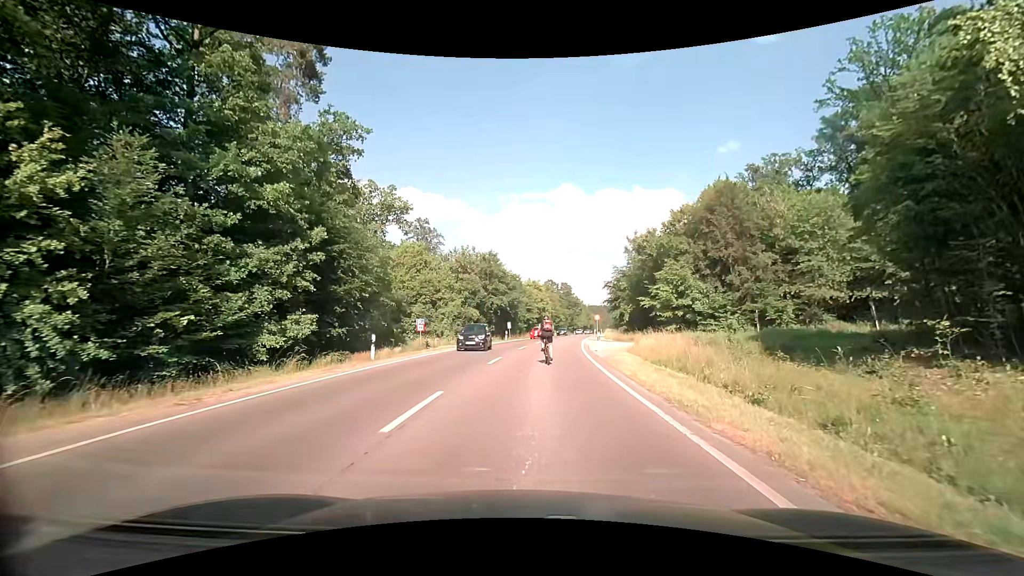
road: secondary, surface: asphalt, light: Day
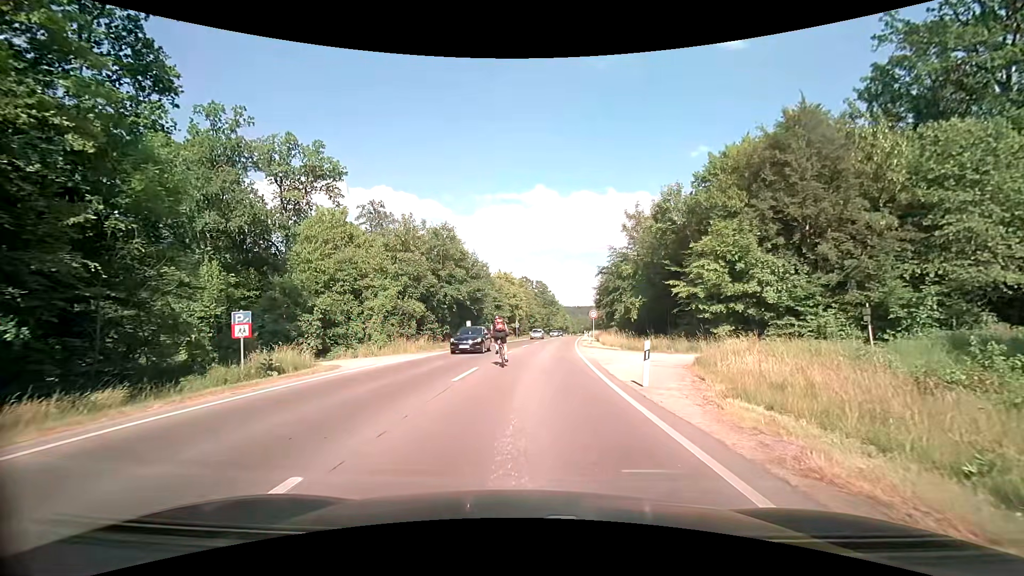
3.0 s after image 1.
(+0.6, +17.5) m; +4°
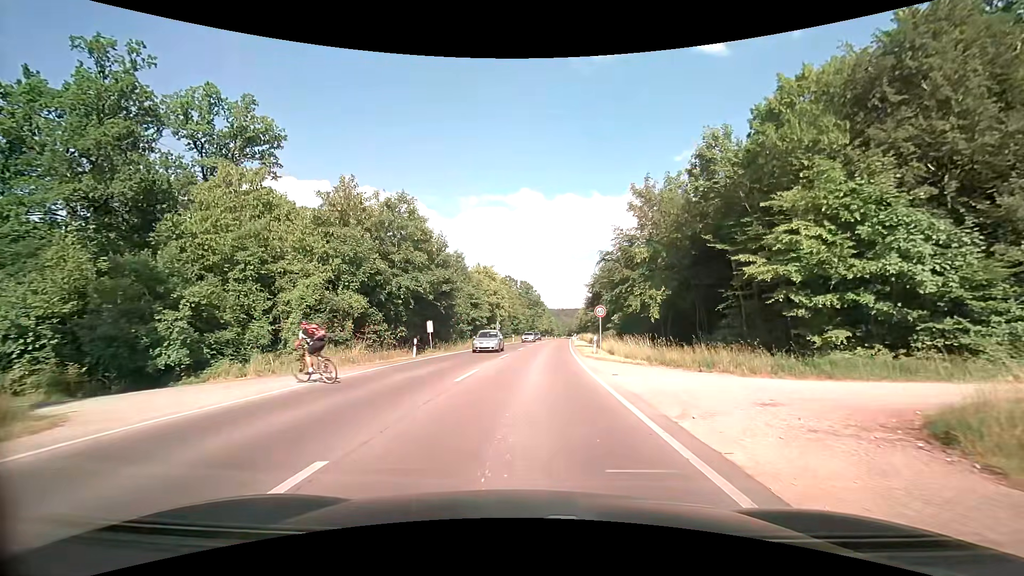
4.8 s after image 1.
(0.0, +11.7) m; +1°
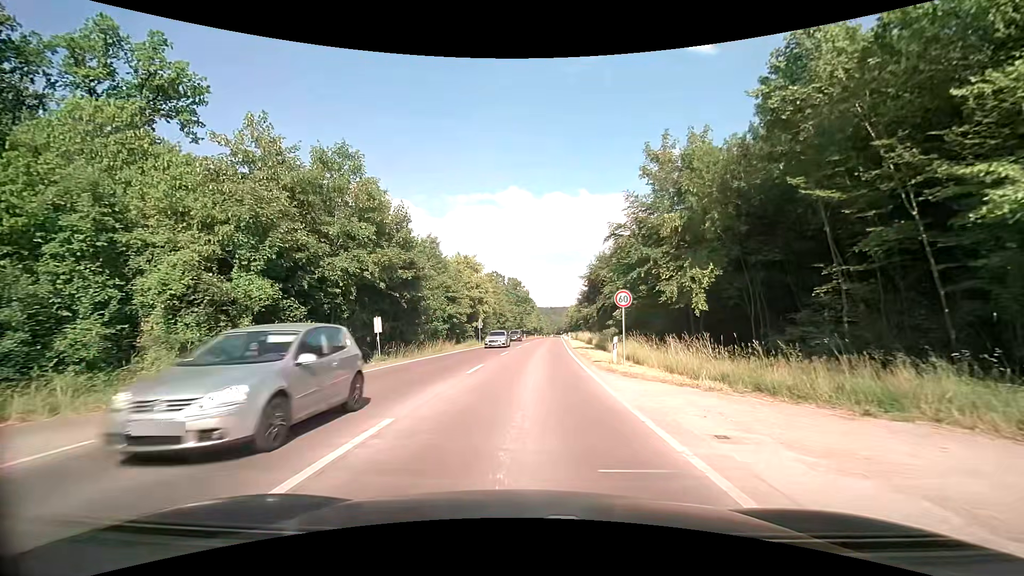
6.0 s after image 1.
(+0.2, +9.7) m; +2°
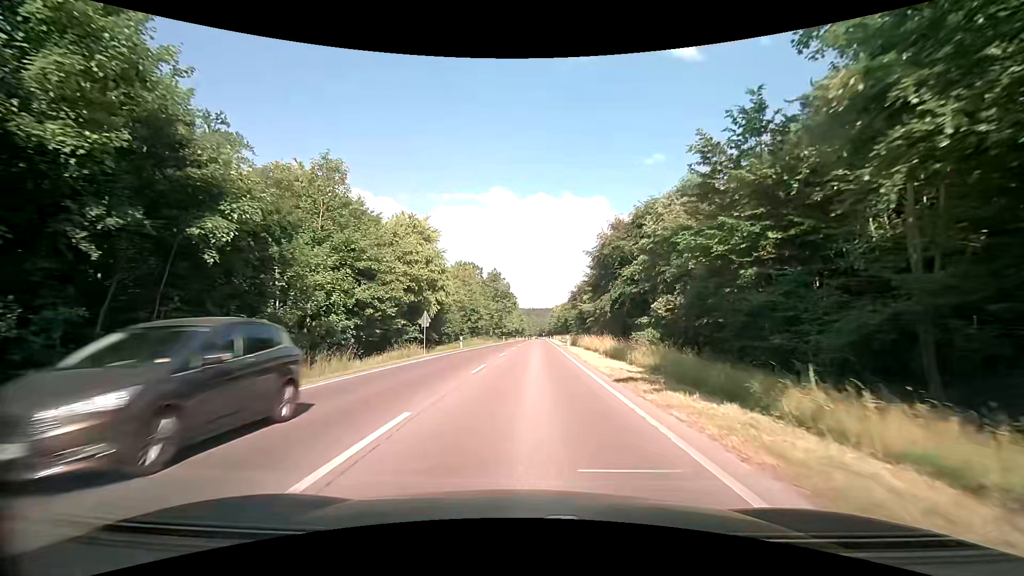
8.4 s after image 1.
(+0.3, +23.5) m; +2°
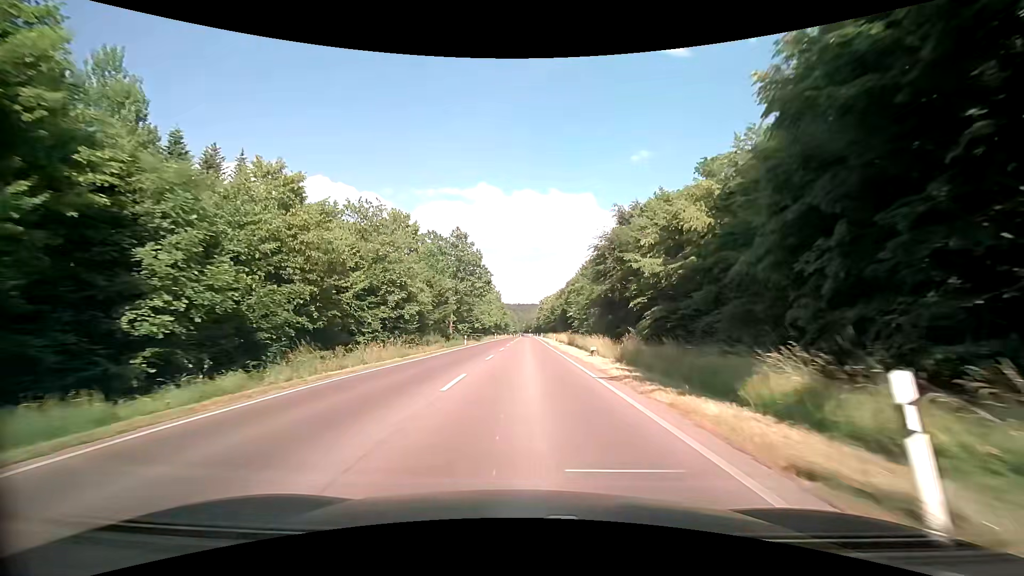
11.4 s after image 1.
(+1.0, +41.9) m; +2°
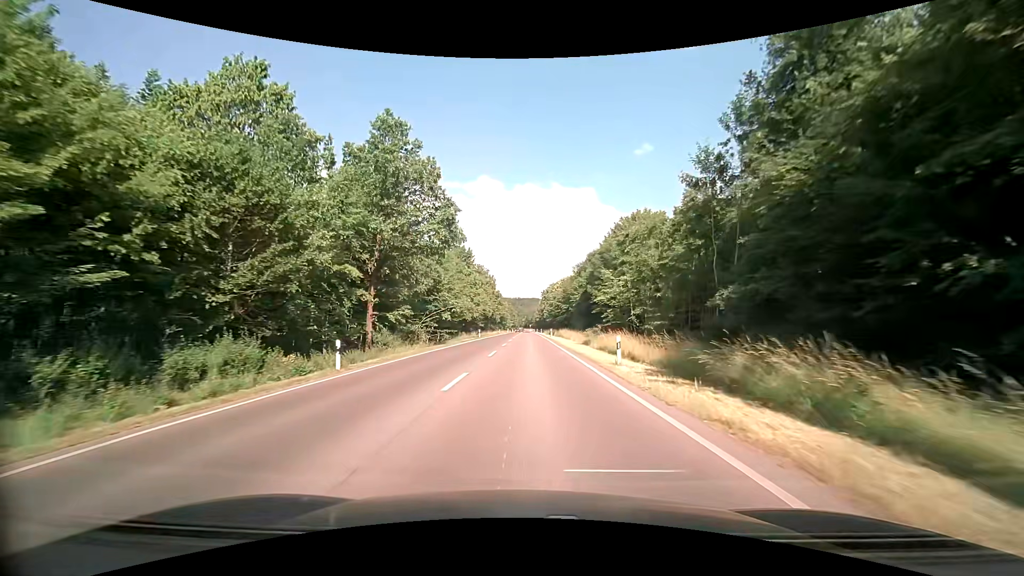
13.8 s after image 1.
(+0.1, +36.8) m; 0°
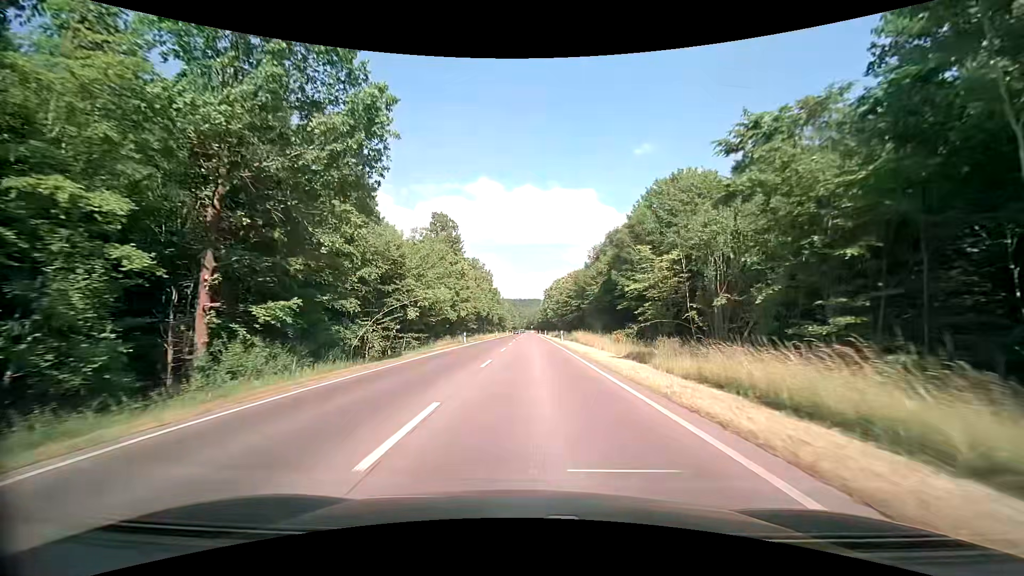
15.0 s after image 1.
(0.0, +17.4) m; 0°
(0, +10) (0, +20) (0, +30) (0, +40) (0, +50) (0, +60) (0, +70) (+1, +80) (+1, +90) (+1, +100) m
